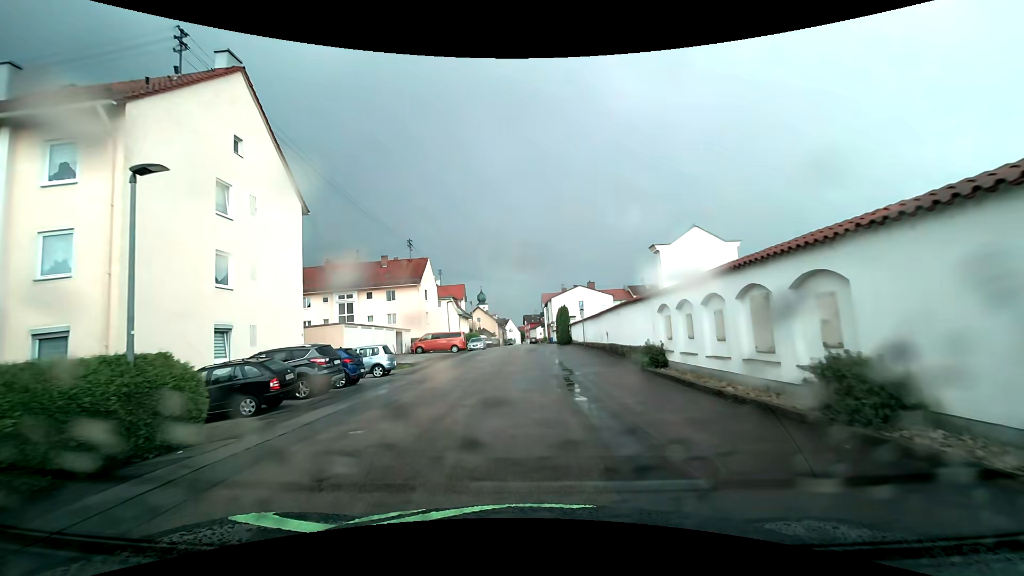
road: residential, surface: asphalt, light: Day
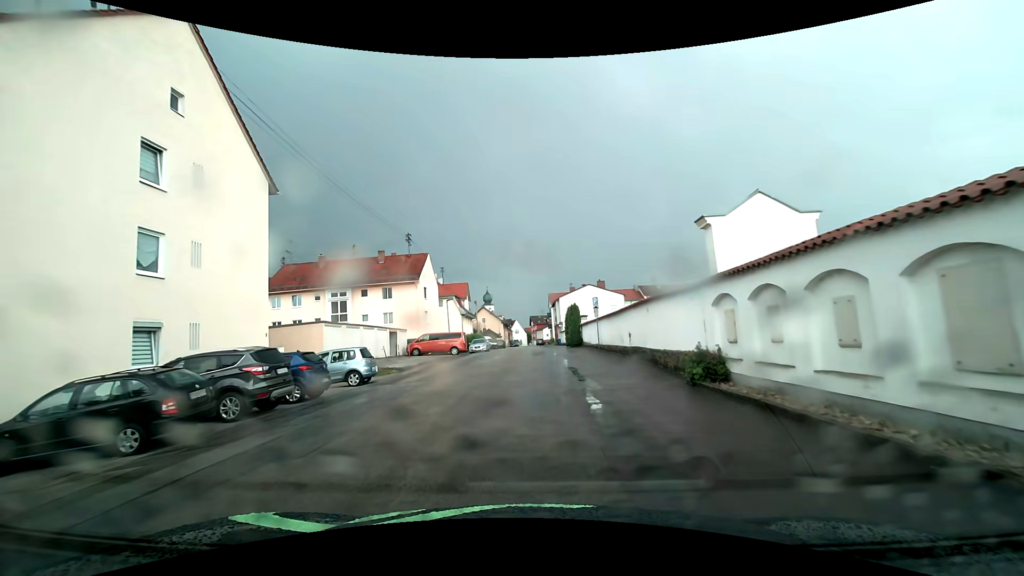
(0.0, +4.1) m; -1°
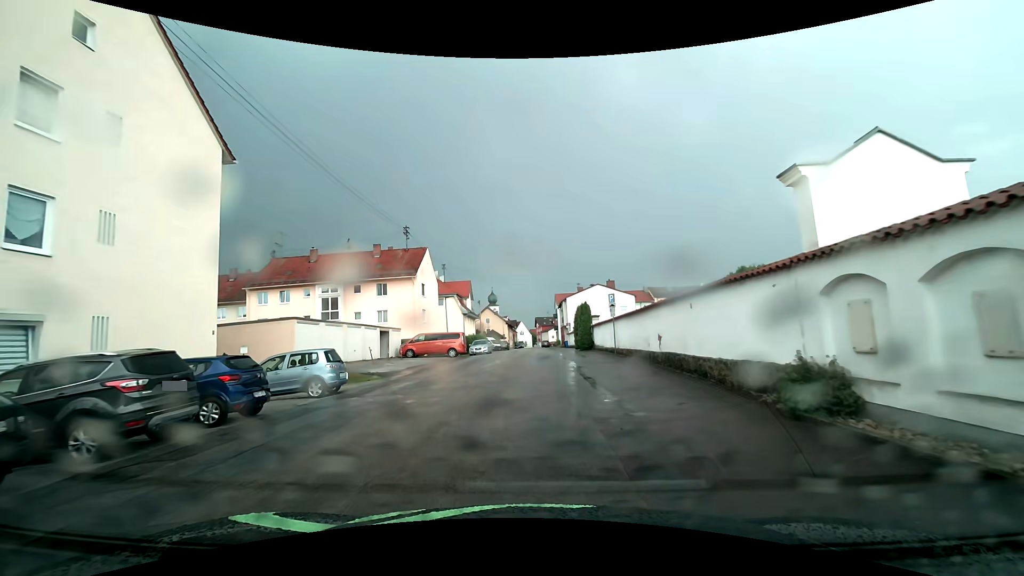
(0.0, +4.0) m; -1°
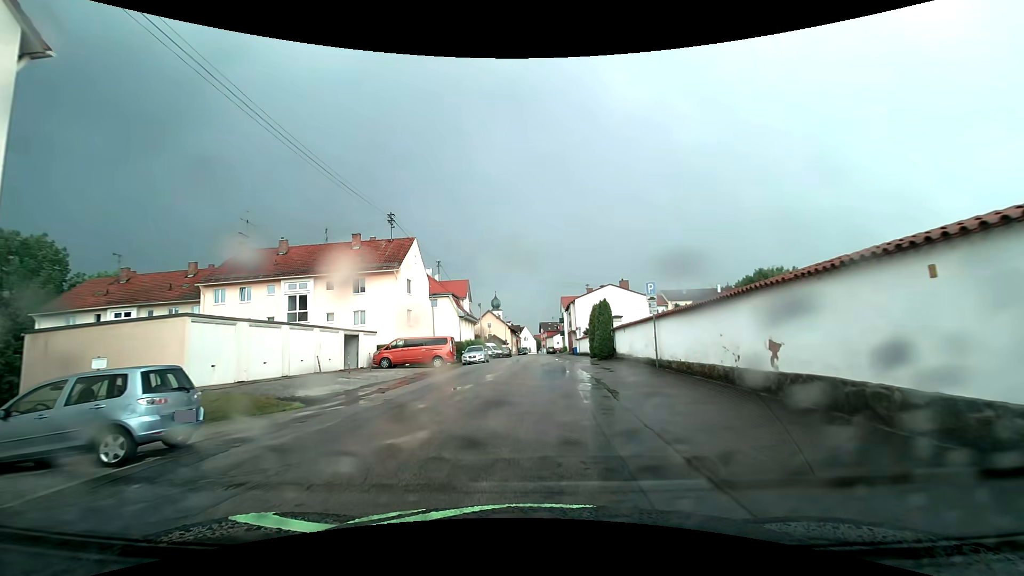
(0.0, +7.8) m; 0°
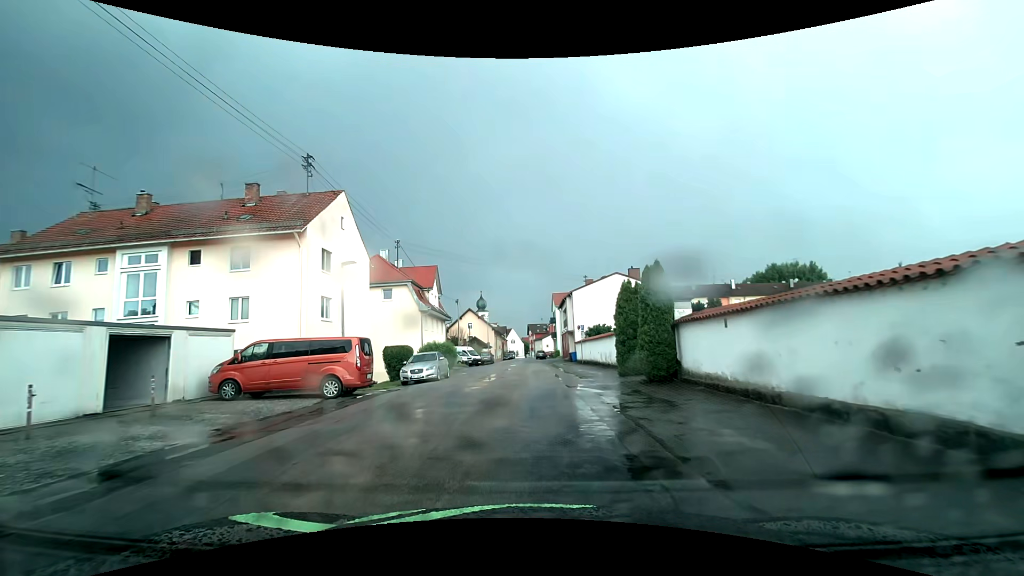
(0.0, +15.2) m; +1°
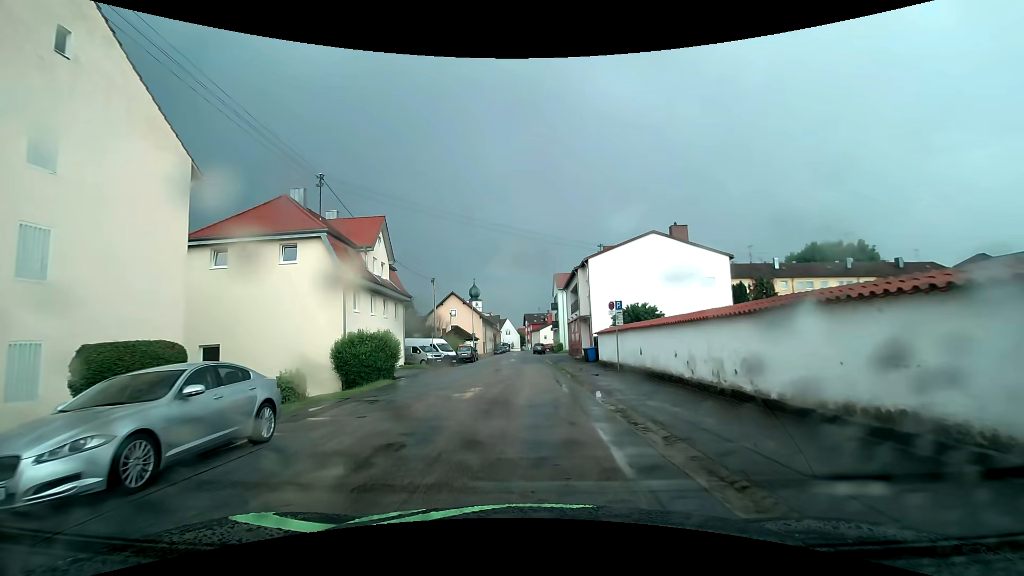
(0.0, +18.4) m; +1°
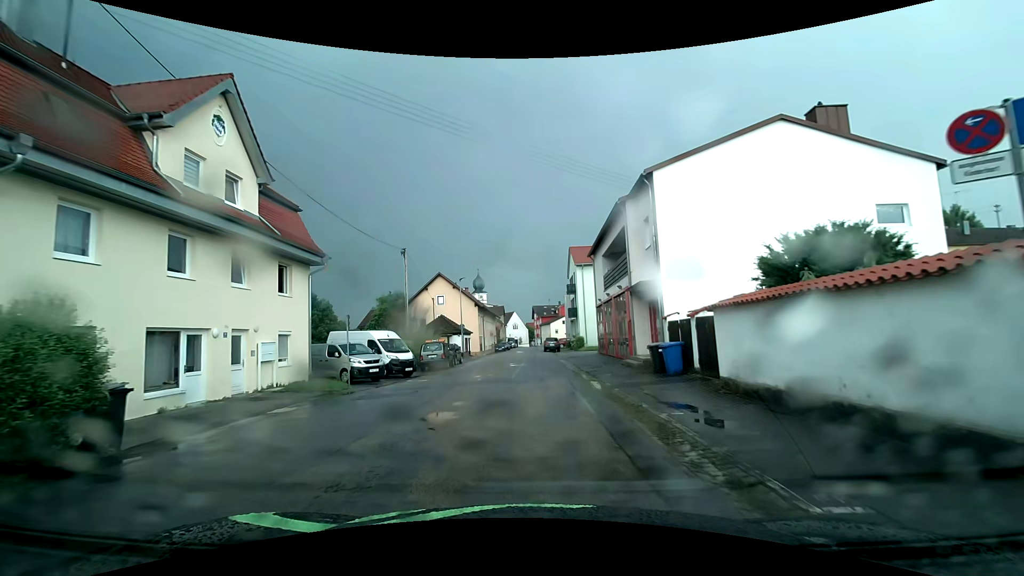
(-0.3, +19.0) m; -1°
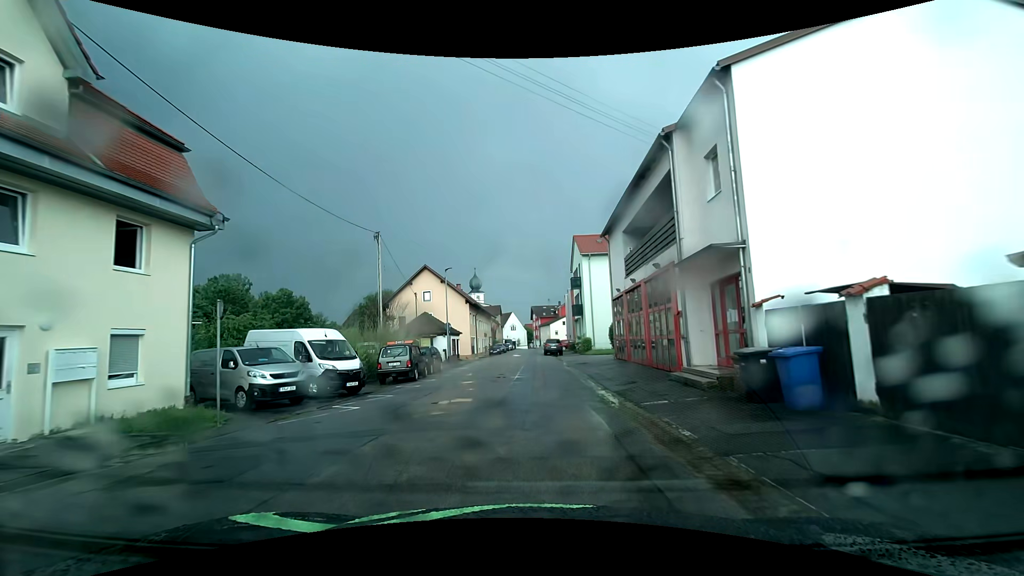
(-0.1, +8.0) m; -1°
